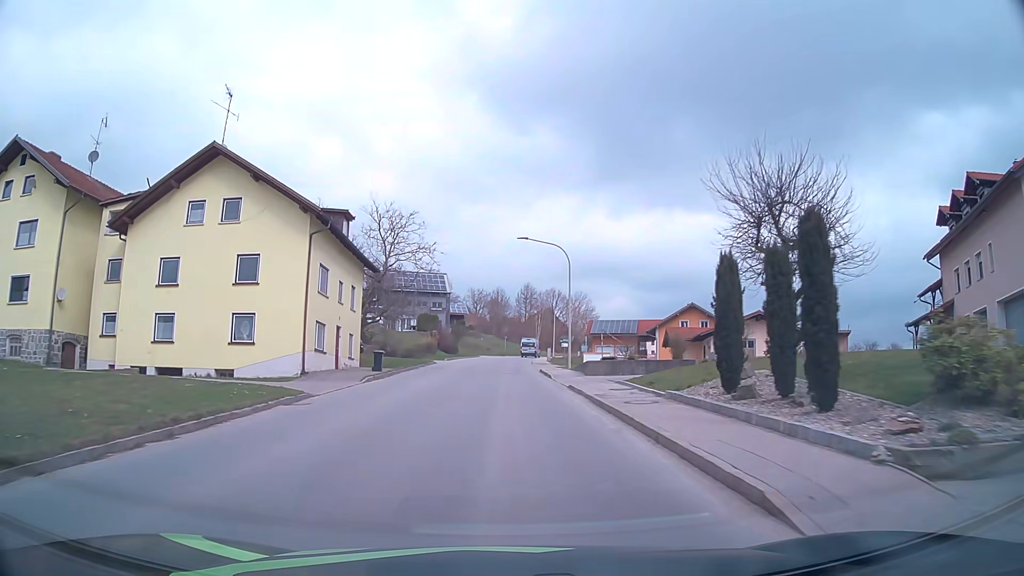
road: tertiary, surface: asphalt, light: Day
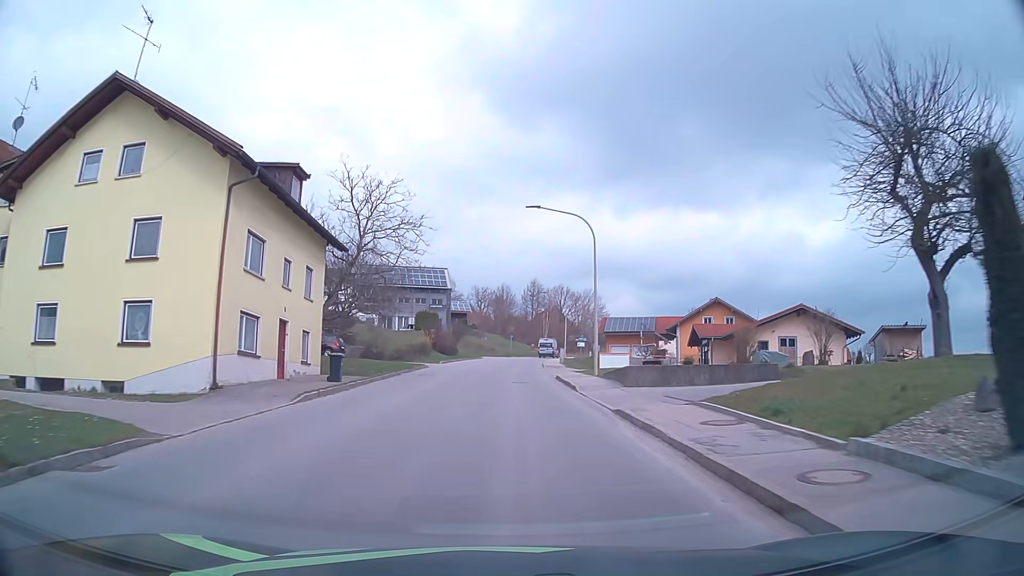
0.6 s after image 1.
(0.0, +8.6) m; 0°
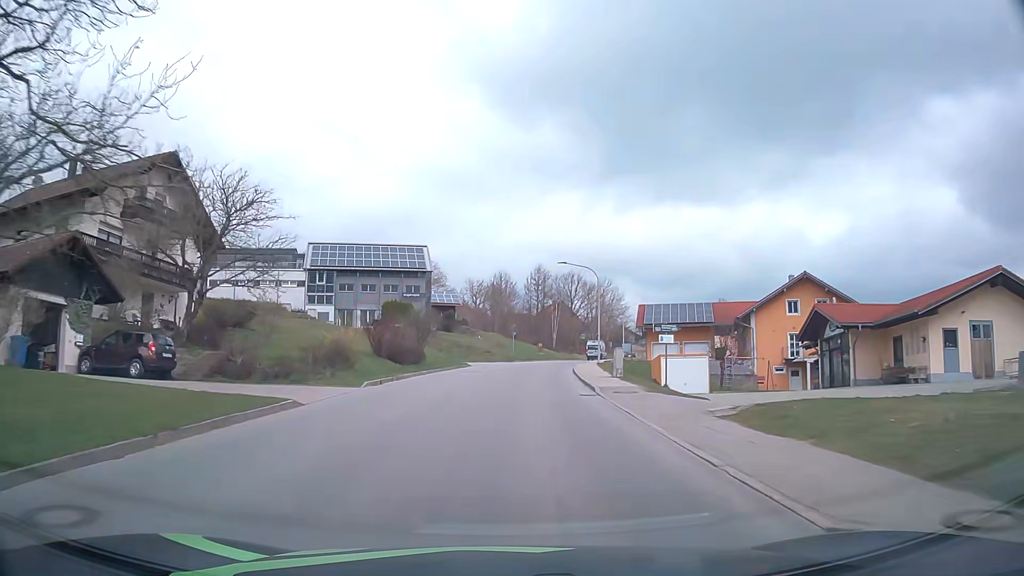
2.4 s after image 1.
(-0.2, +26.4) m; -1°
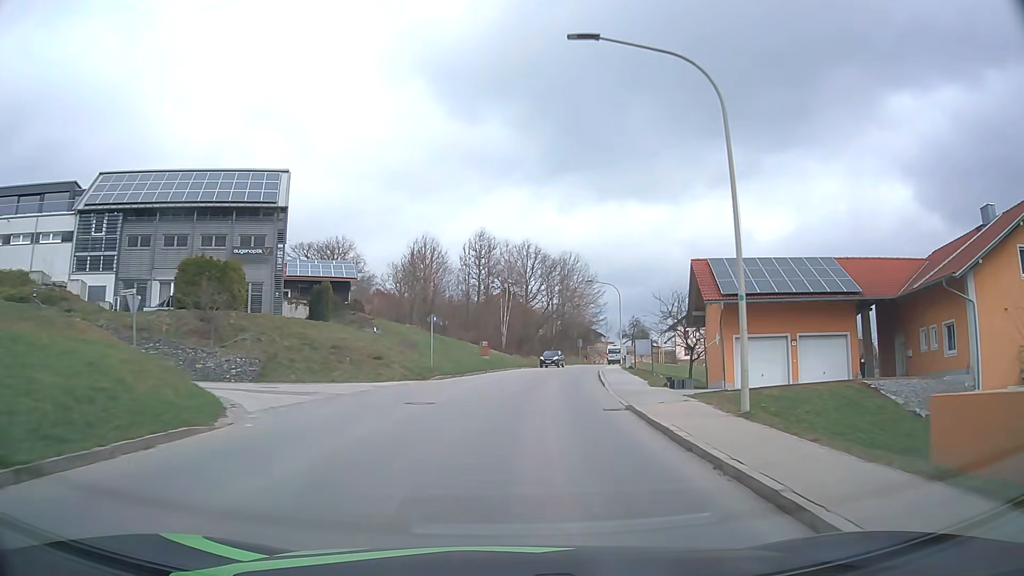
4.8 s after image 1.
(+1.7, +36.3) m; +6°
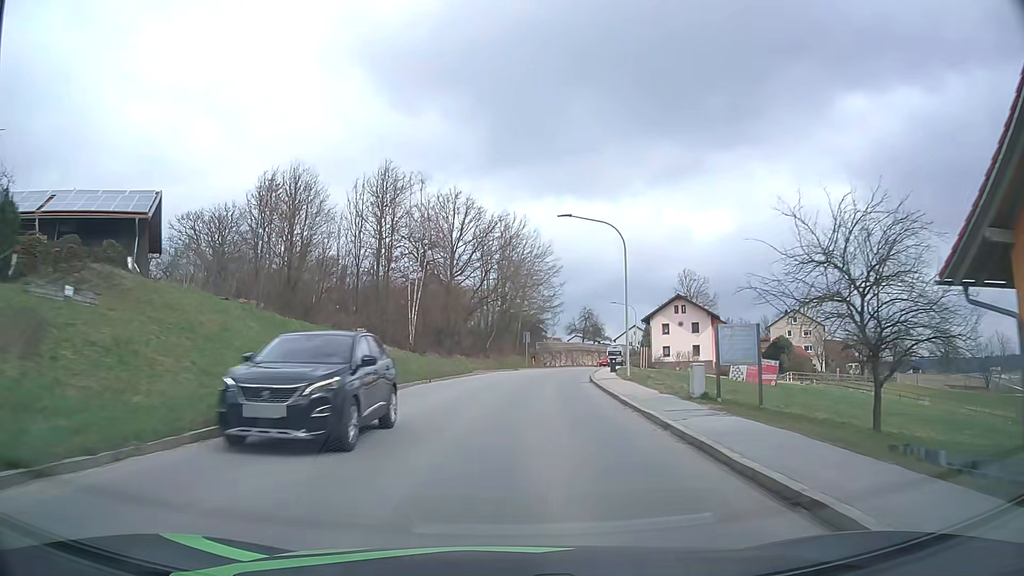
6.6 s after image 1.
(+1.3, +27.8) m; +5°
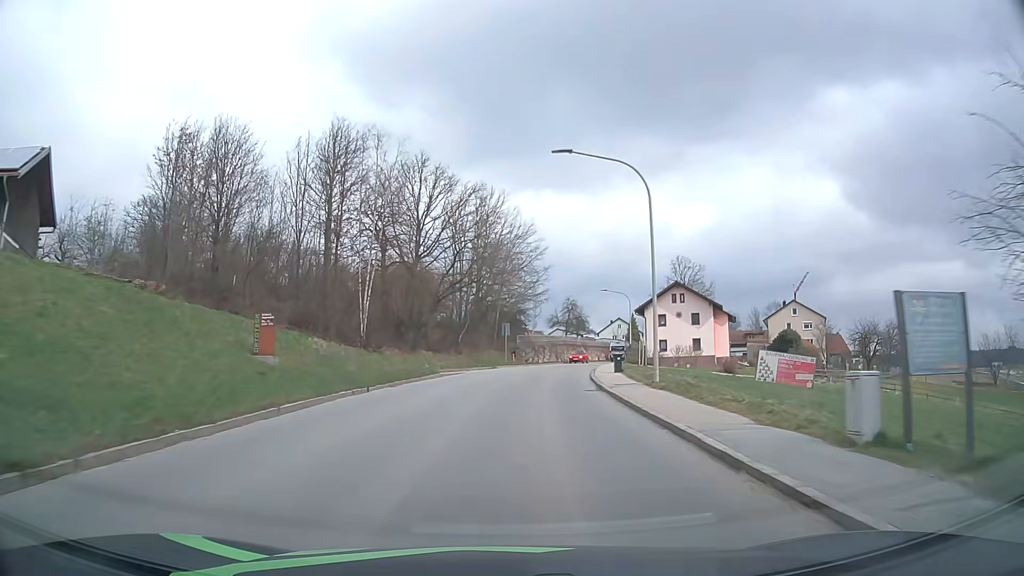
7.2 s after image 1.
(+0.2, +9.3) m; +2°
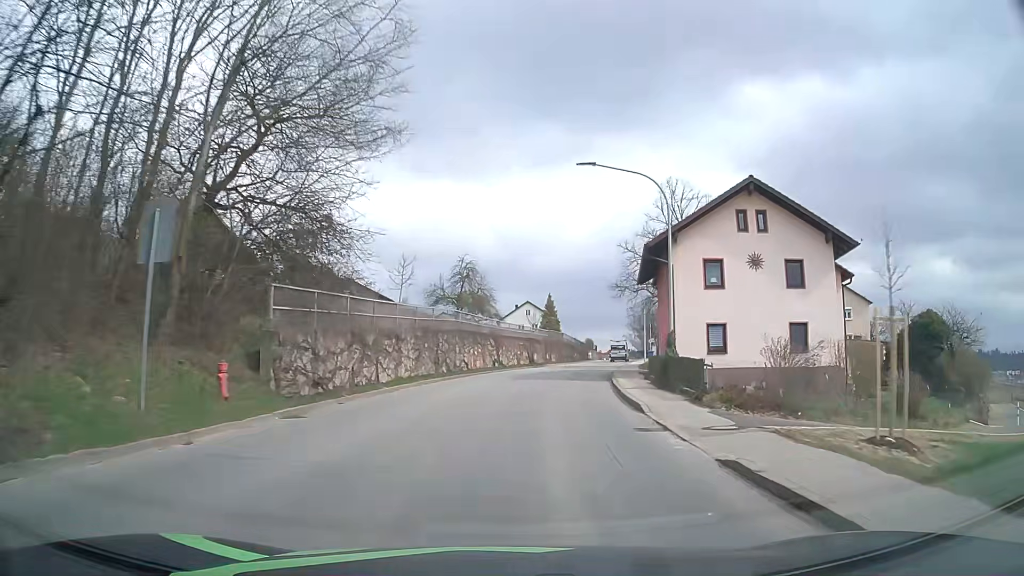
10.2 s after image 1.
(+3.7, +46.5) m; +10°
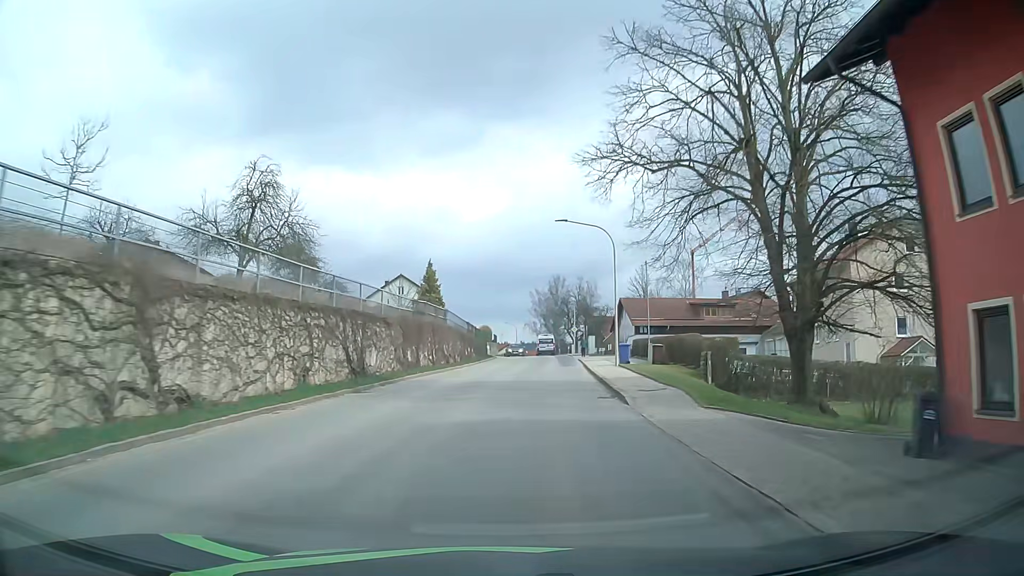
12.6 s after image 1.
(+2.9, +35.4) m; +9°
(0, +10) (+1, +20) (+1, +30) (+2, +40) (+3, +50) (+4, +60) (+4, +70) (+4, +80) (+4, +90) (+3, +100) m
